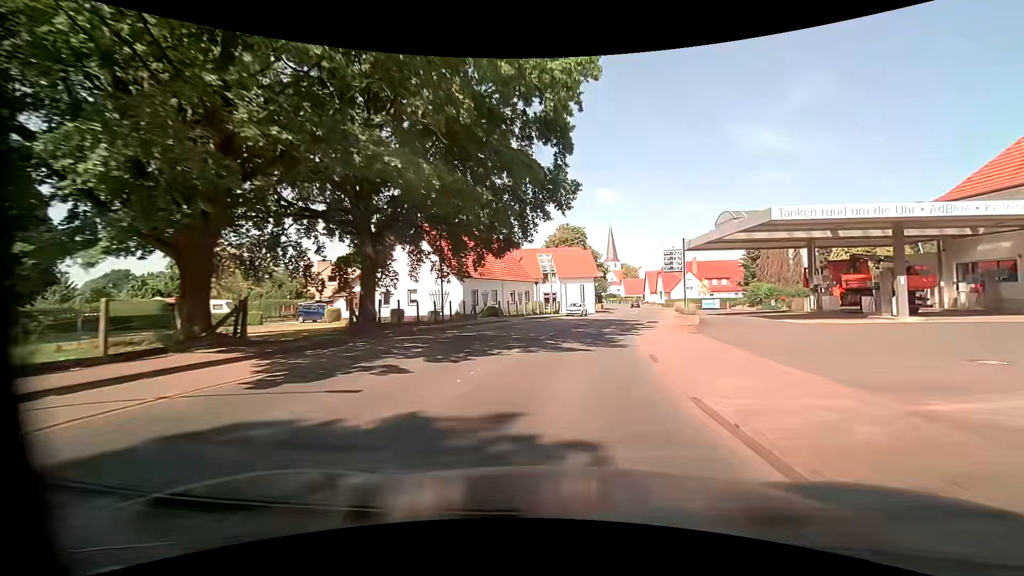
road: primary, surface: asphalt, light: Day
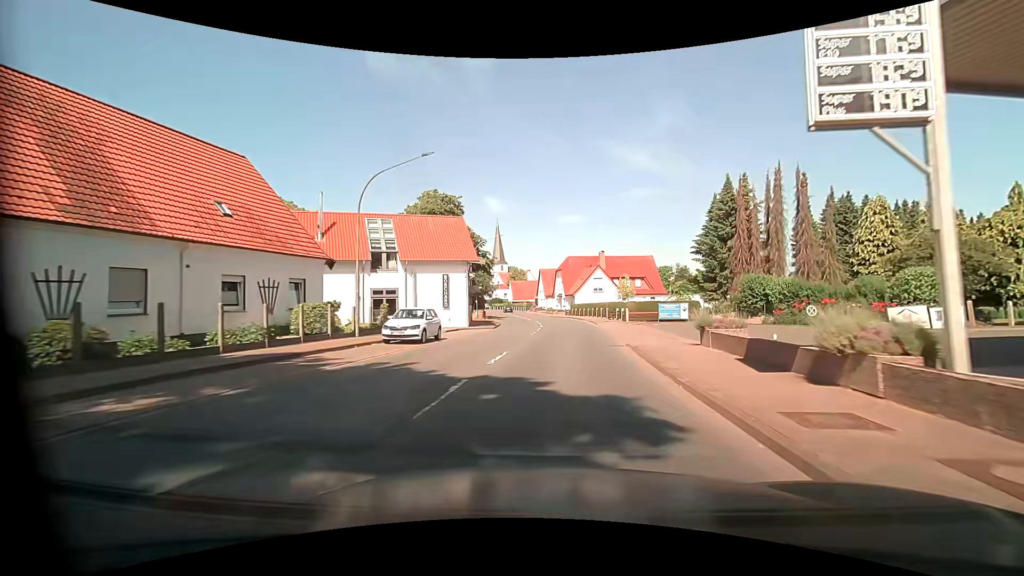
(+3.6, +31.6) m; +12°
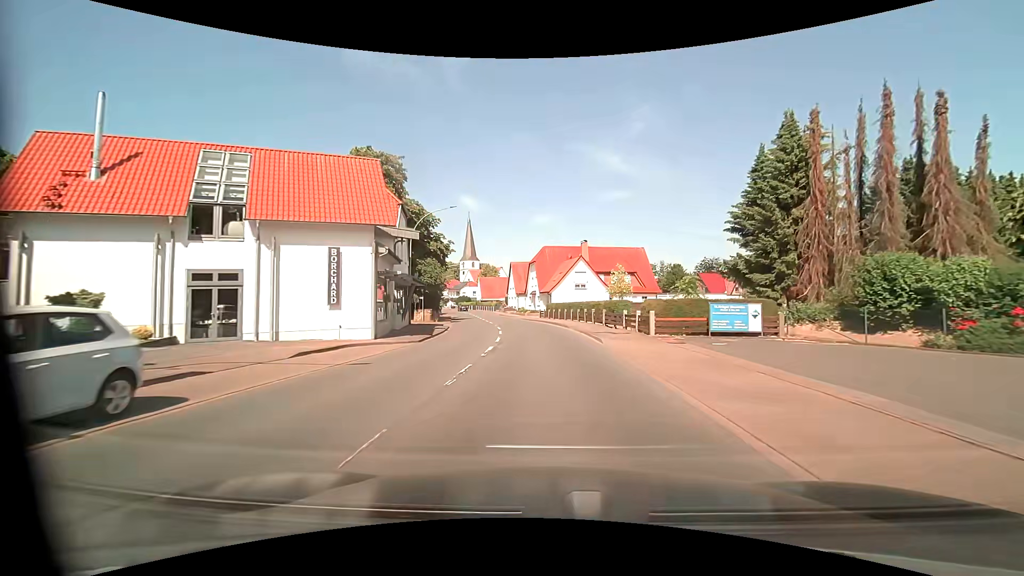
(+0.7, +15.9) m; +4°
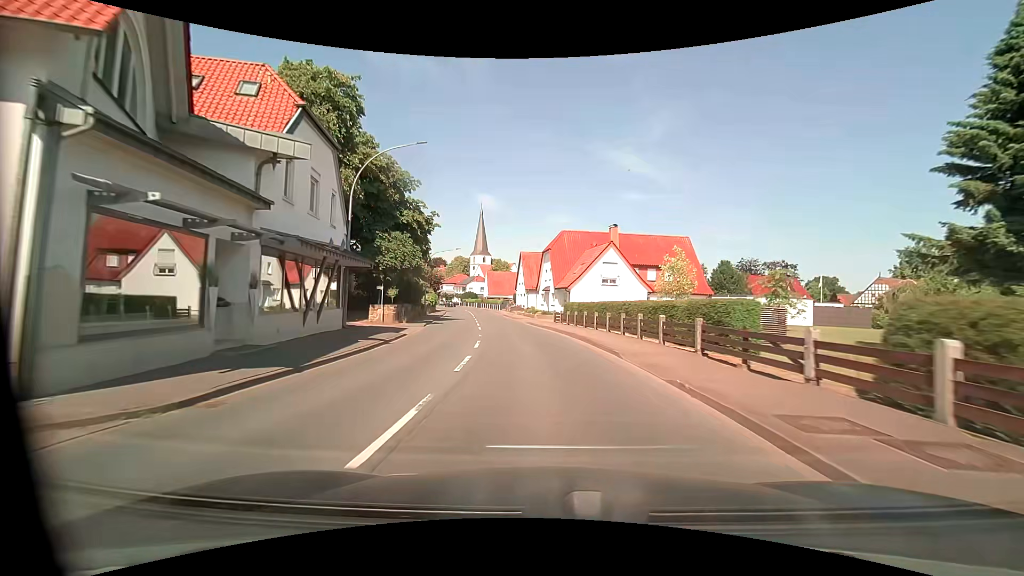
(-0.1, +15.9) m; -1°
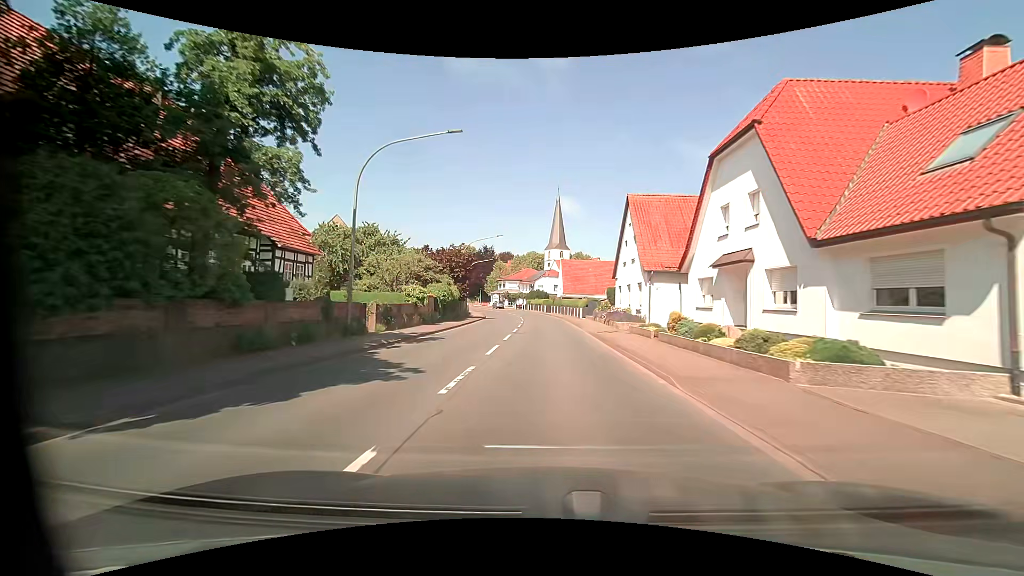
(-3.4, +39.5) m; -9°
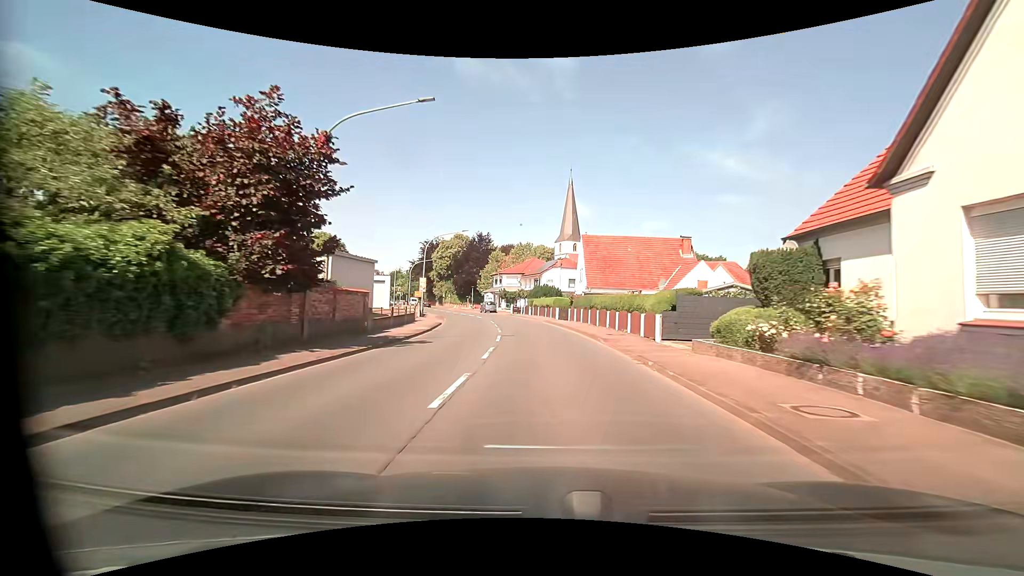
(-0.1, +31.6) m; -1°
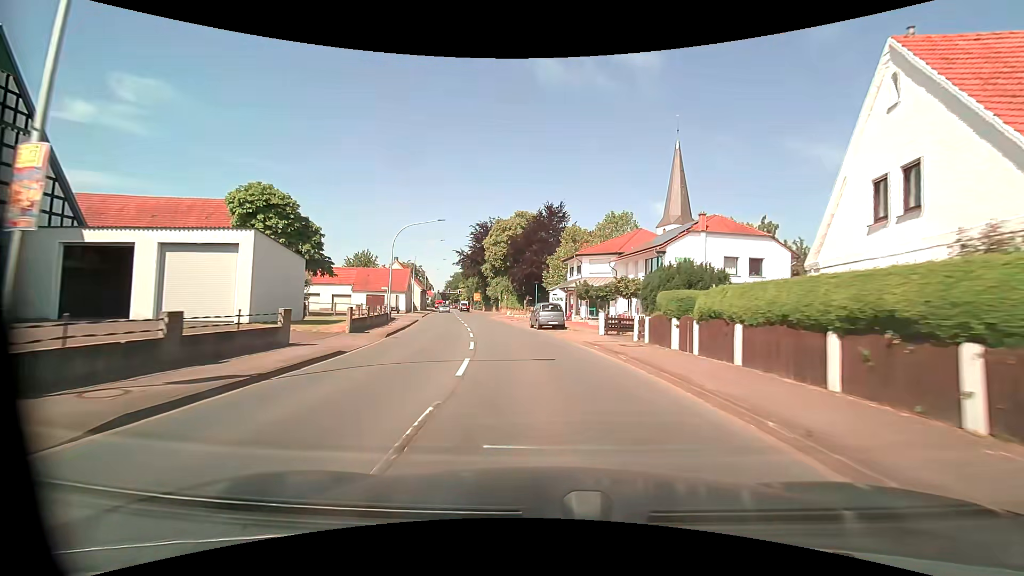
(-2.3, +39.3) m; -9°
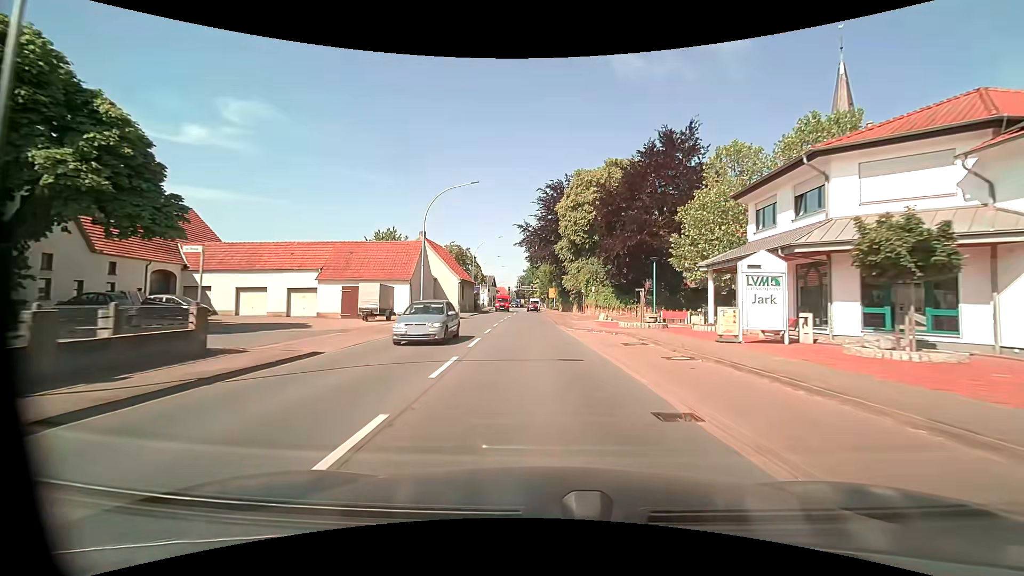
(-2.8, +31.5) m; -9°
